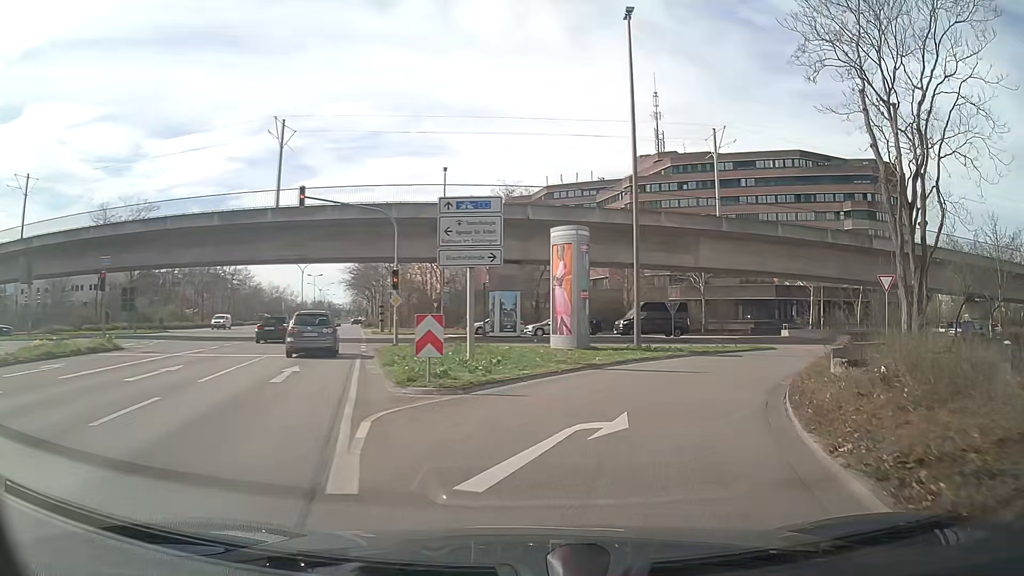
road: secondary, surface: asphalt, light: Day
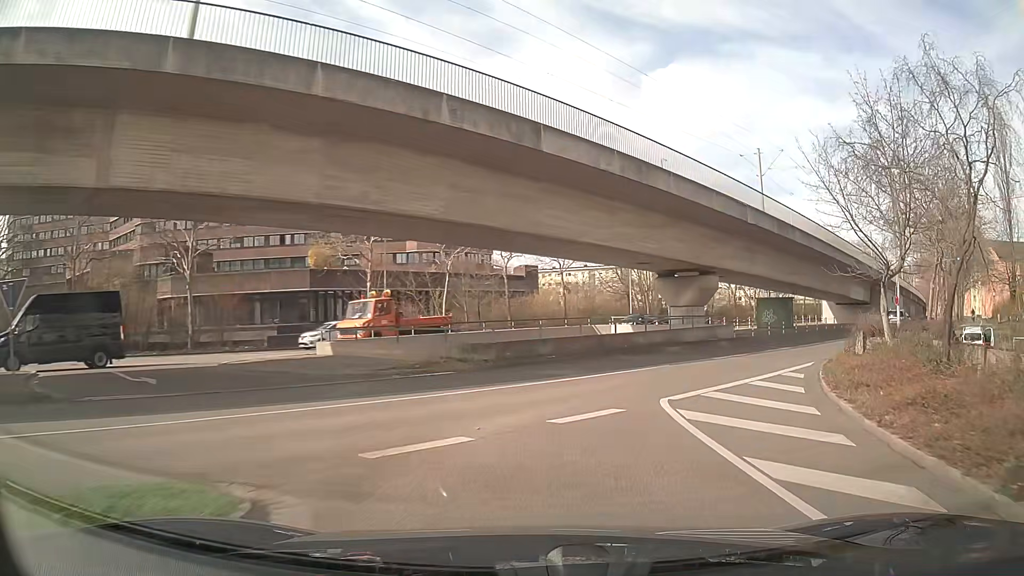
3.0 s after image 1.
(+8.7, +26.1) m; +37°
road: secondary_link
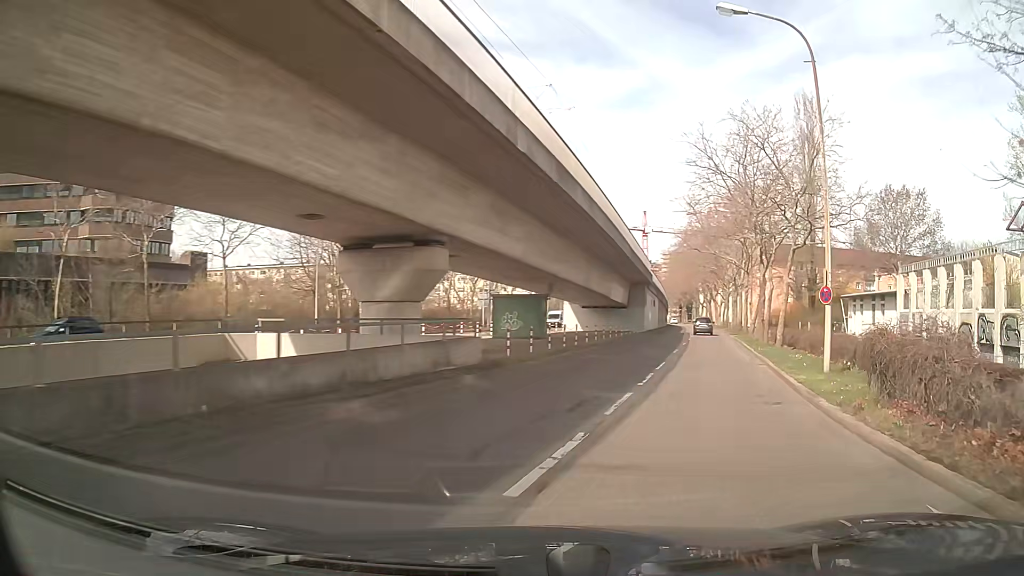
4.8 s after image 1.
(+3.0, +15.8) m; +24°
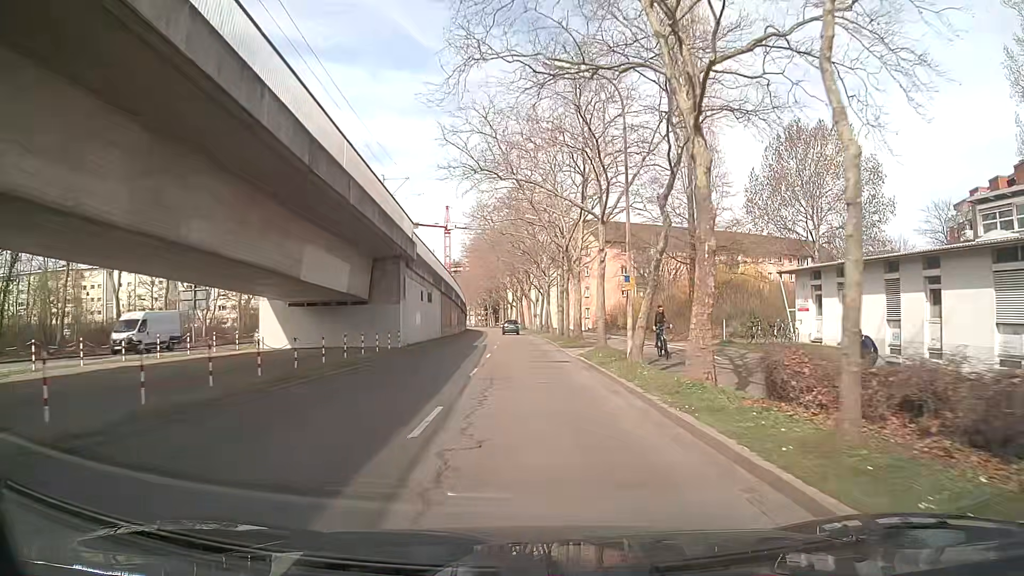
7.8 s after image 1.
(+7.6, +28.0) m; +18°
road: tertiary
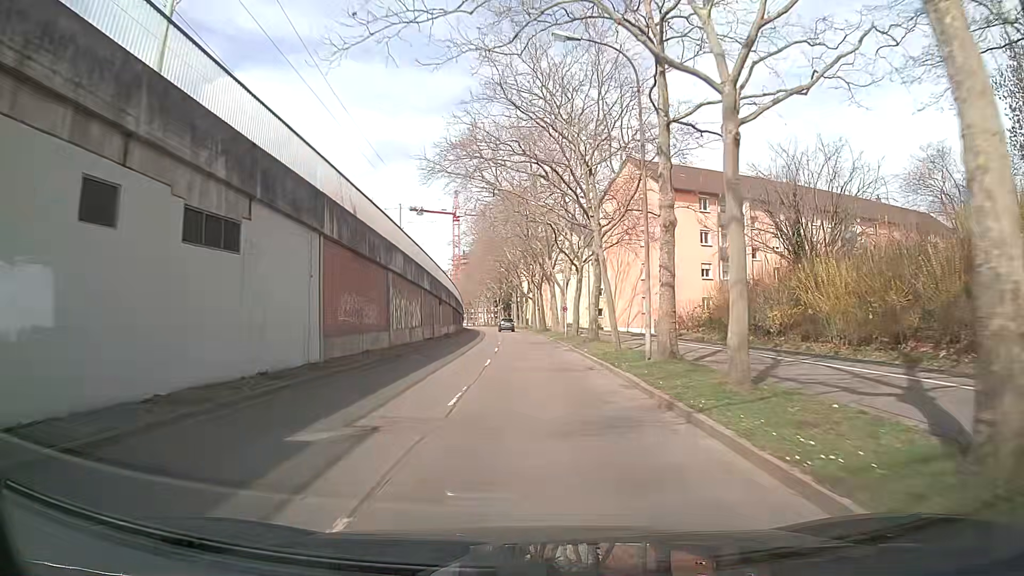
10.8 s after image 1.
(-0.5, +33.6) m; -2°
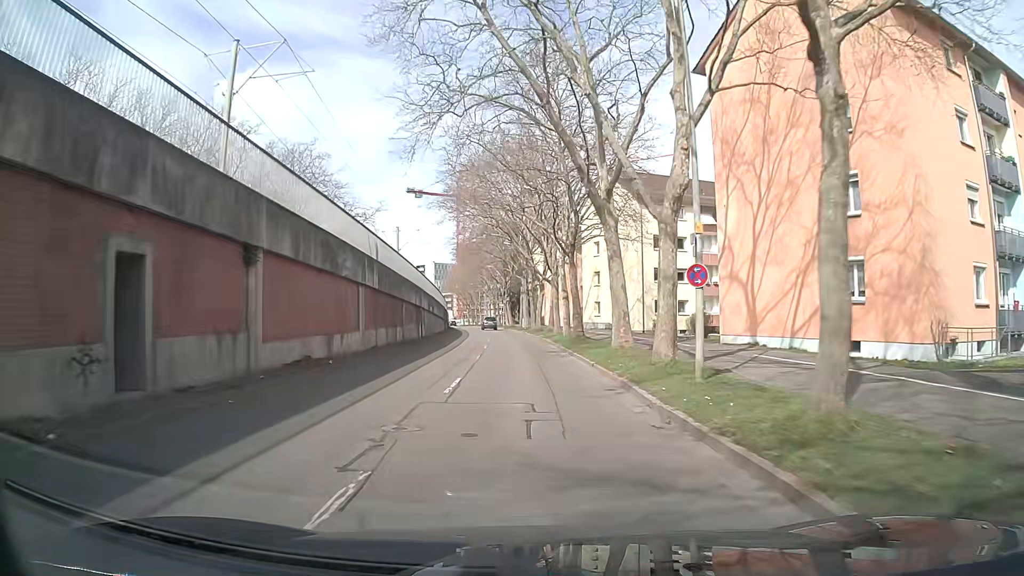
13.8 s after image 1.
(-0.2, +34.8) m; -1°
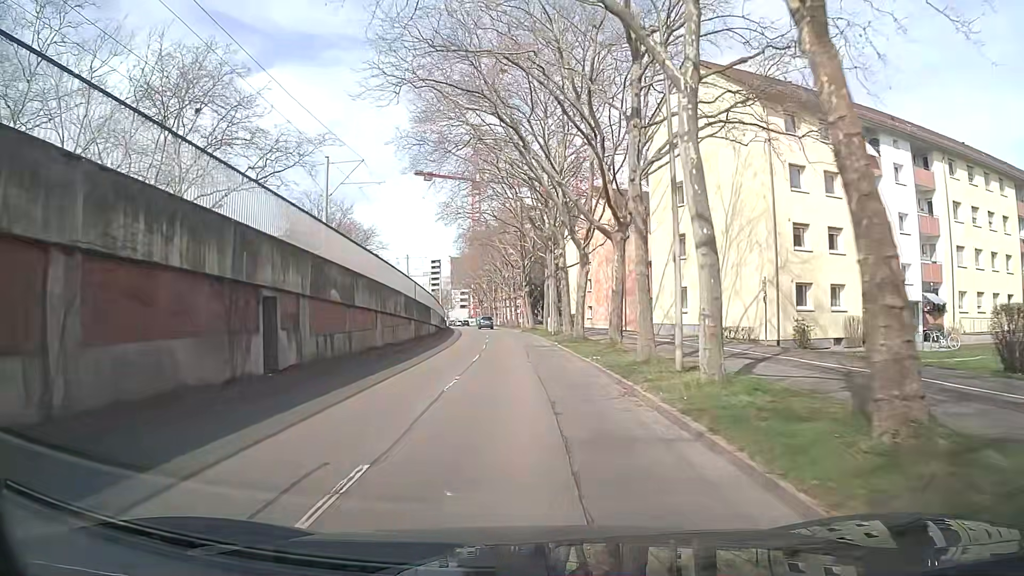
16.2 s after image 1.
(-0.4, +27.4) m; -2°
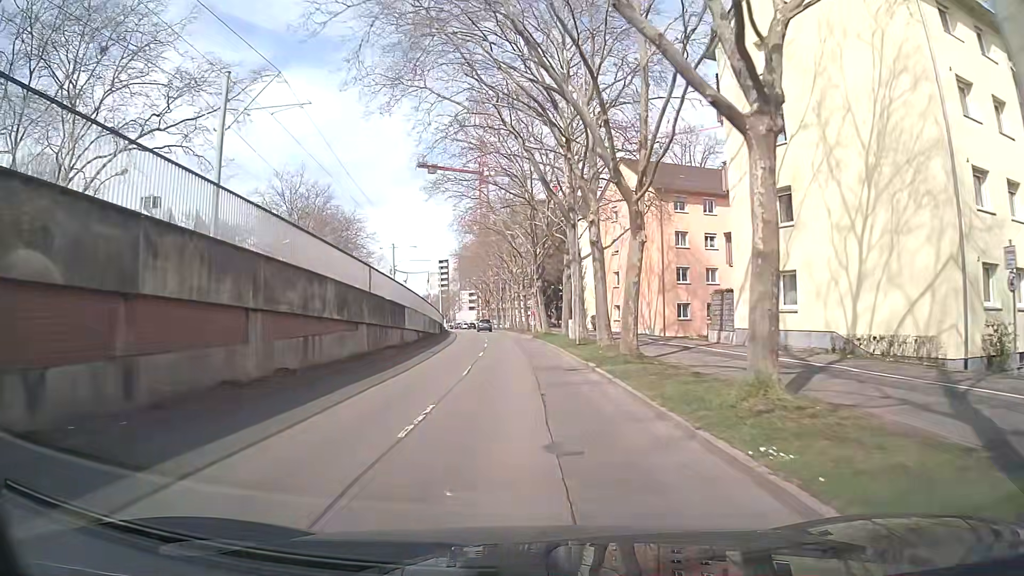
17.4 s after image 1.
(-0.2, +13.5) m; -1°
(0, +10) (0, +20) (-1, +30) (-1, +40) (-2, +50) (-3, +60) (-4, +70) (-5, +80) (-6, +90) (-7, +100) m
